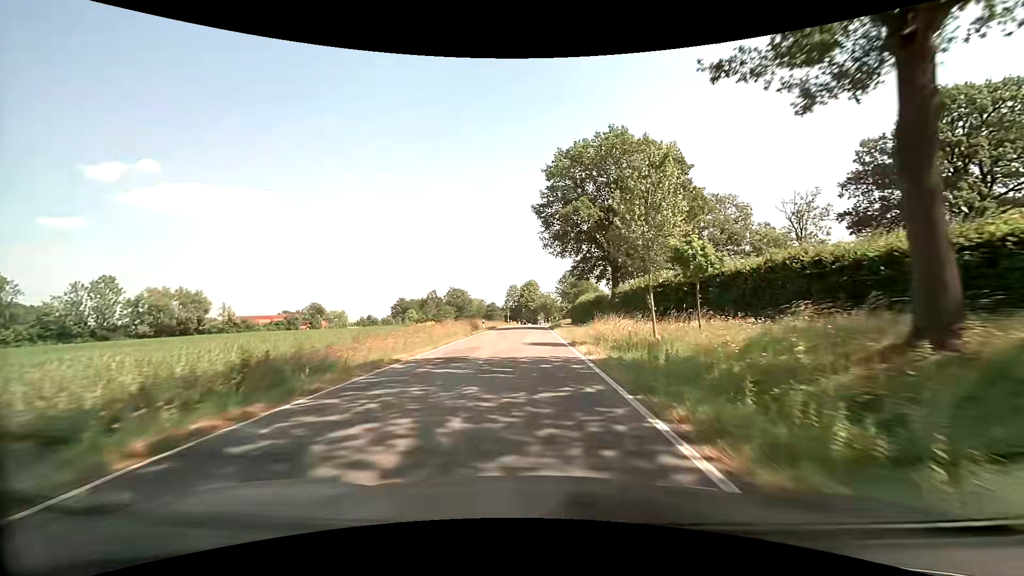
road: tertiary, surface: asphalt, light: Day
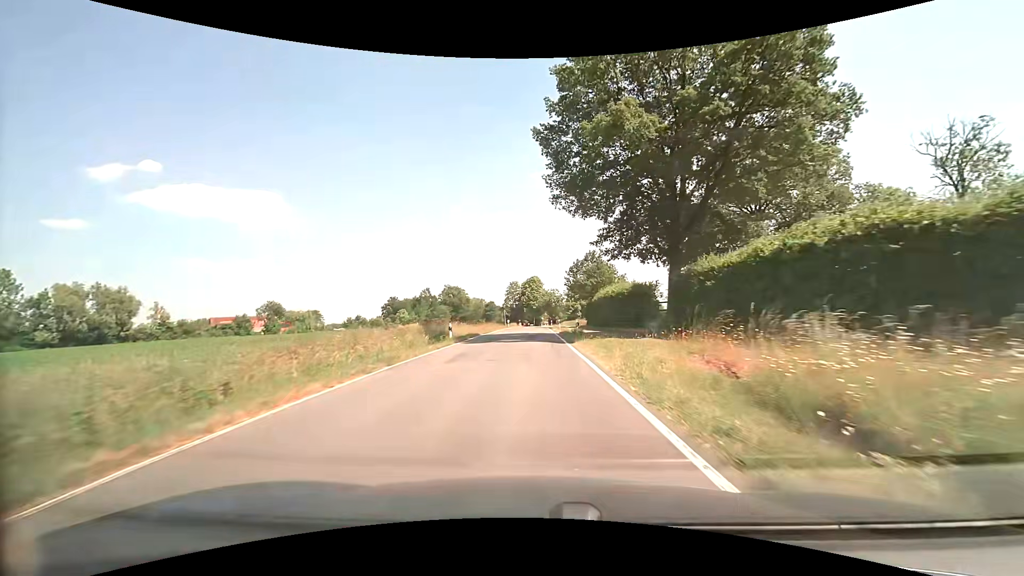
(+0.1, +20.2) m; 0°
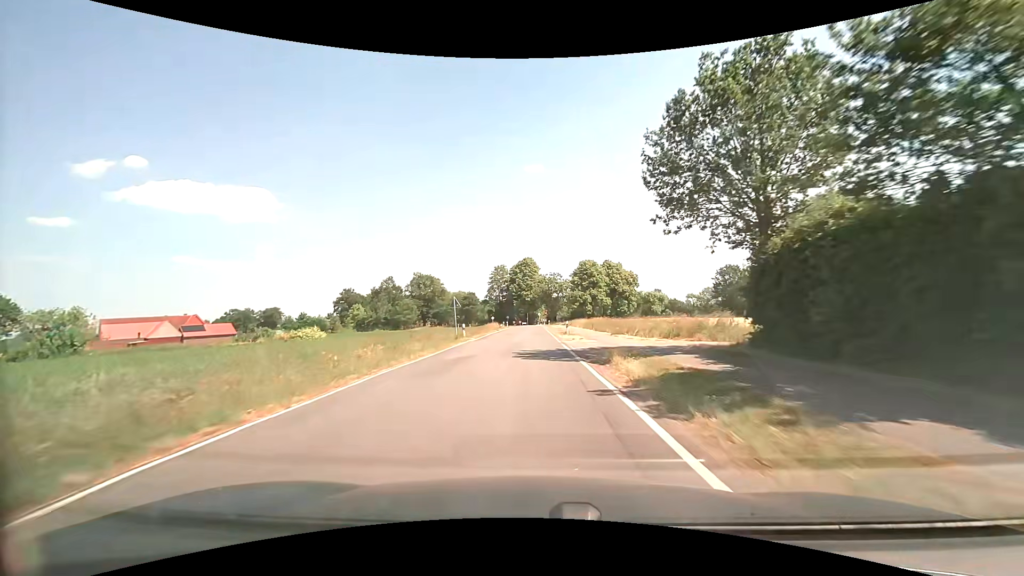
(-0.1, +49.4) m; +1°
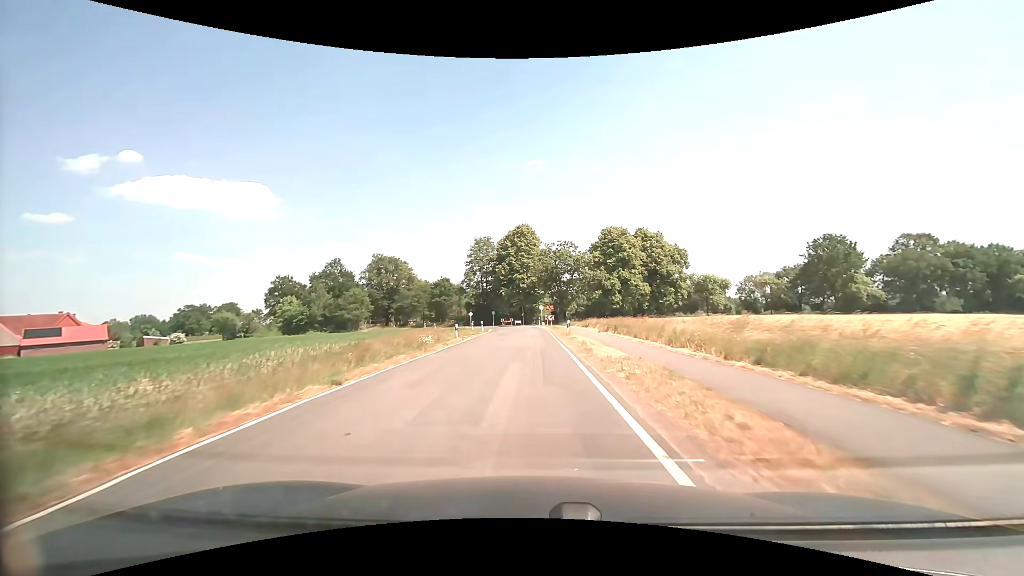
(0.0, +46.3) m; 0°
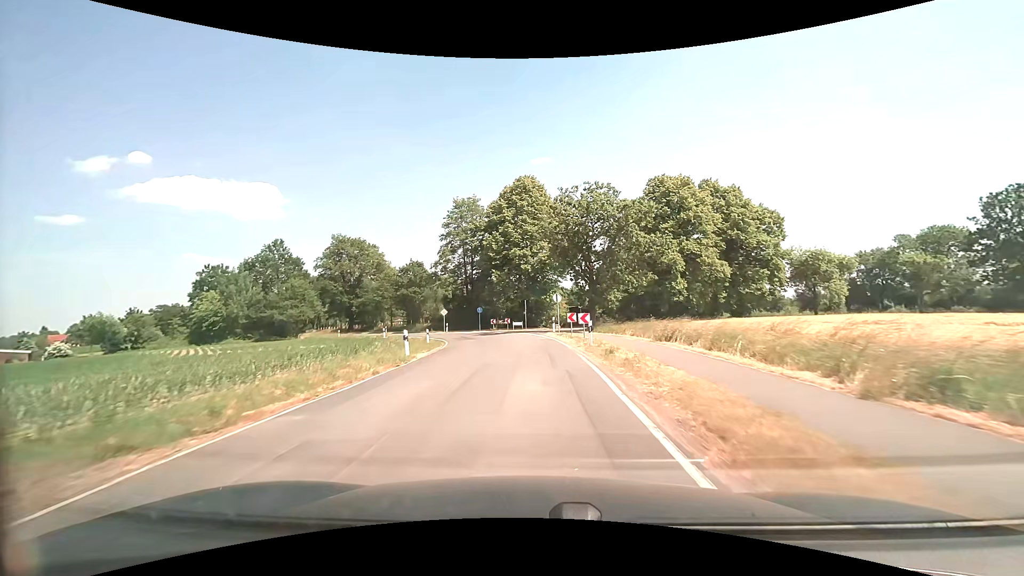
(-0.1, +33.2) m; -1°
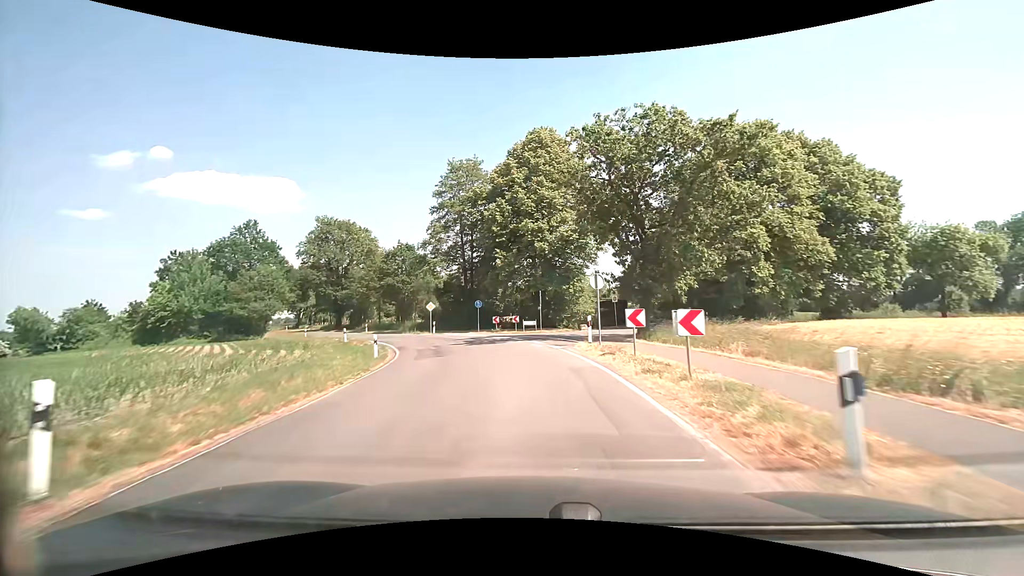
(-0.2, +15.4) m; -2°
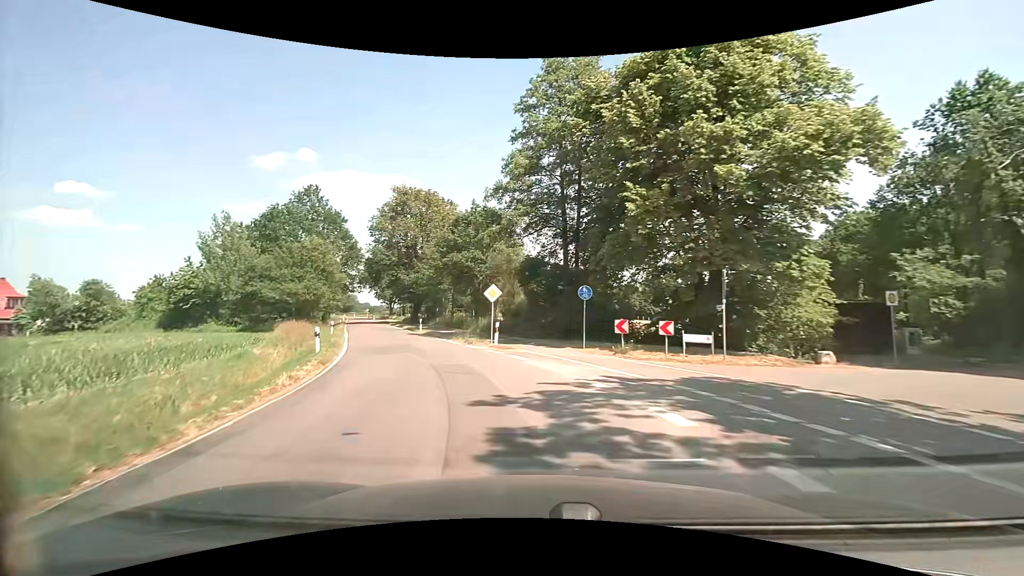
(-1.7, +21.5) m; -12°
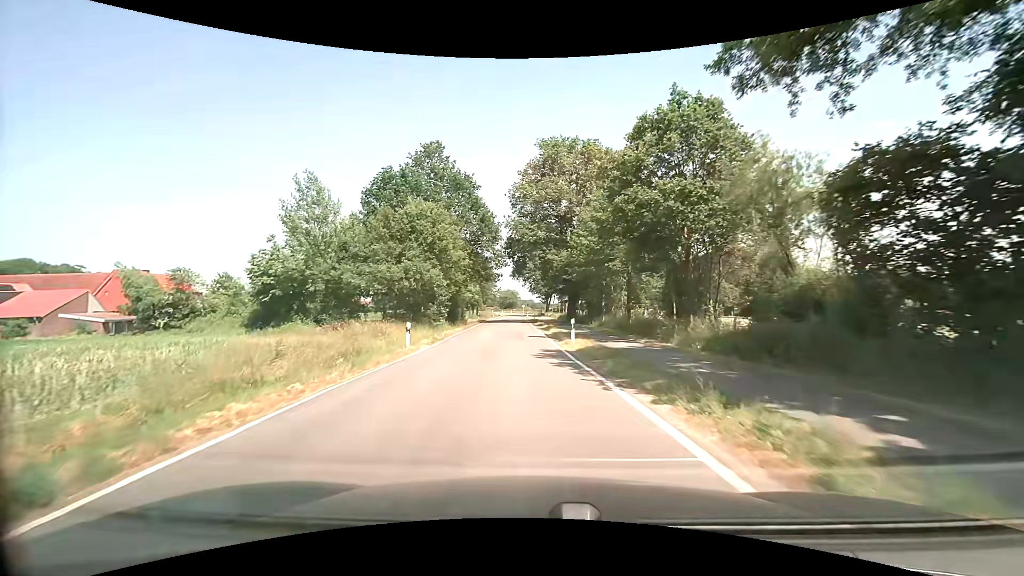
(-3.7, +20.5) m; -19°
(0, +10) (-1, +20) (-1, +30) (-2, +40) (-3, +50) (-3, +60) (-4, +70) (-4, +80) (-5, +90) (-5, +100) m
